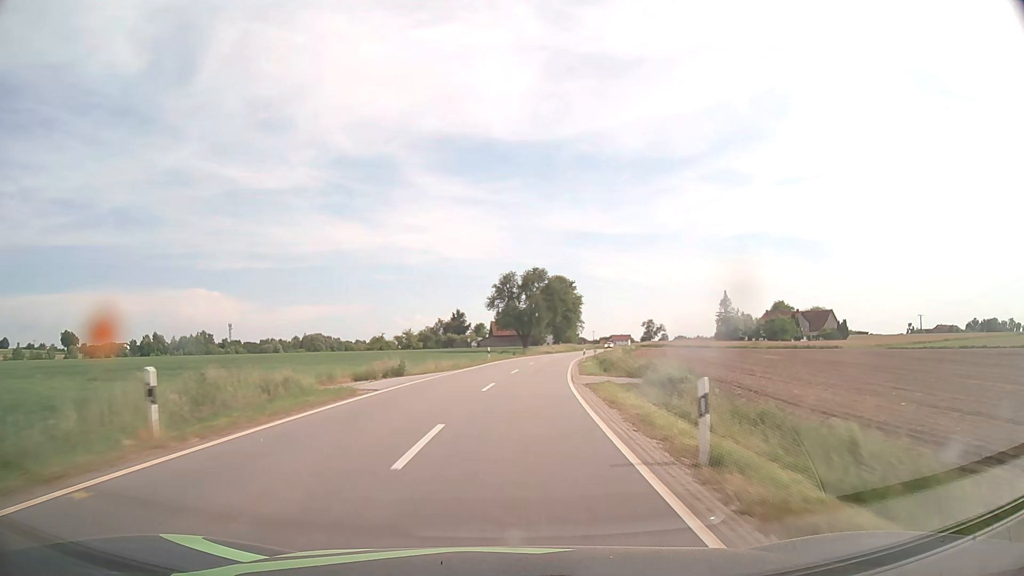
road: tertiary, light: Day
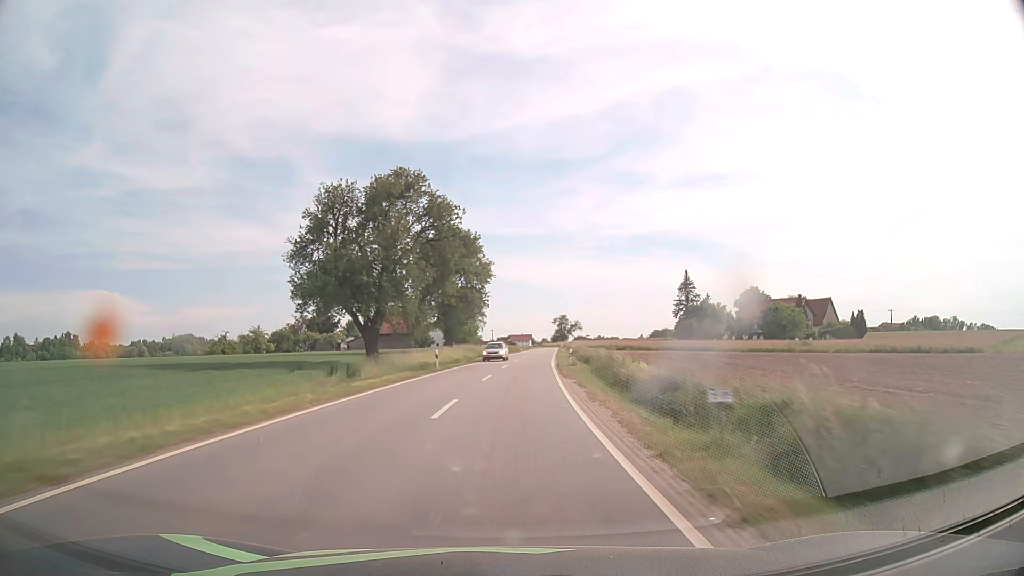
(+4.3, +55.5) m; +9°
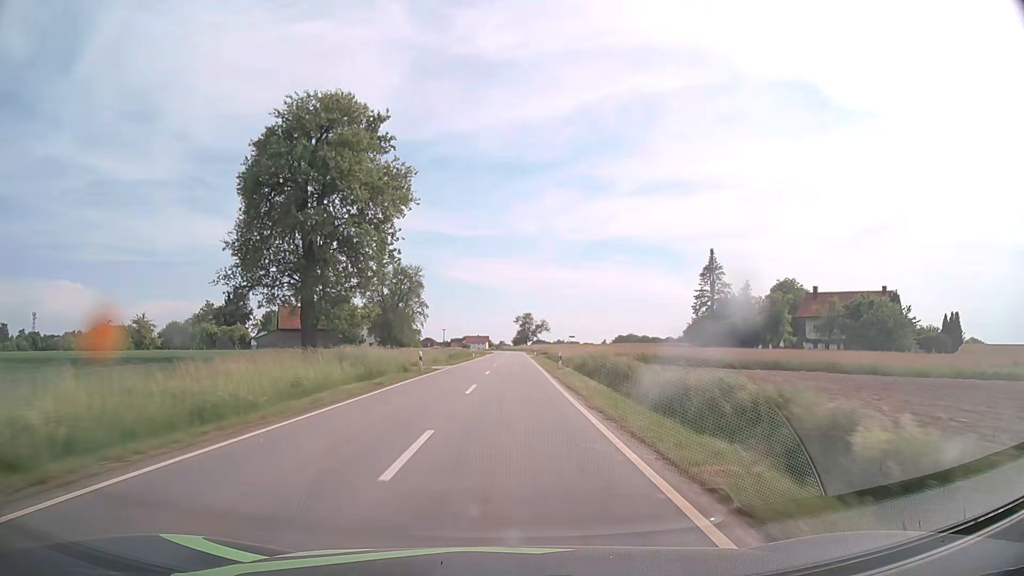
(+1.5, +41.7) m; +4°
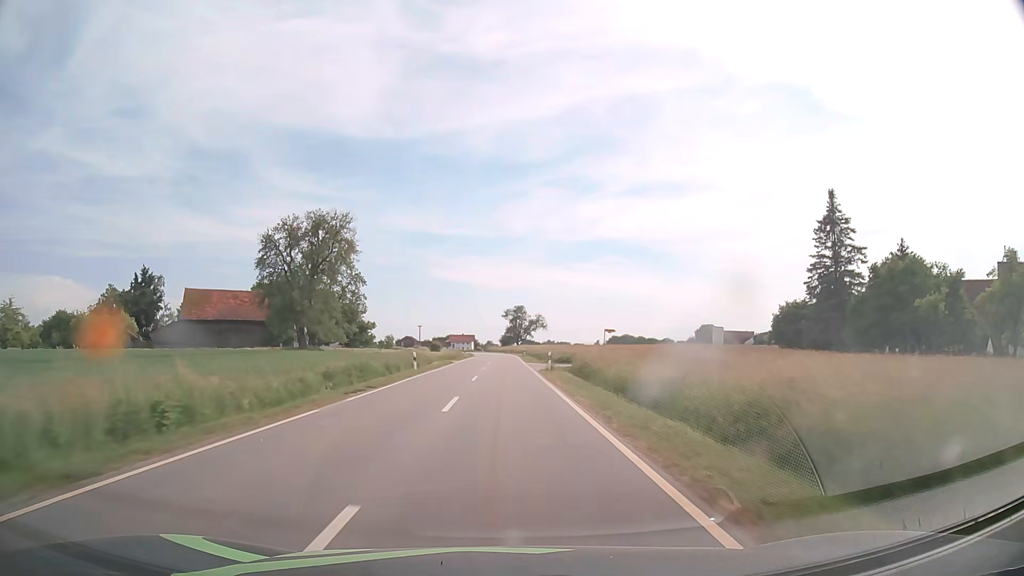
(+0.6, +41.5) m; +1°
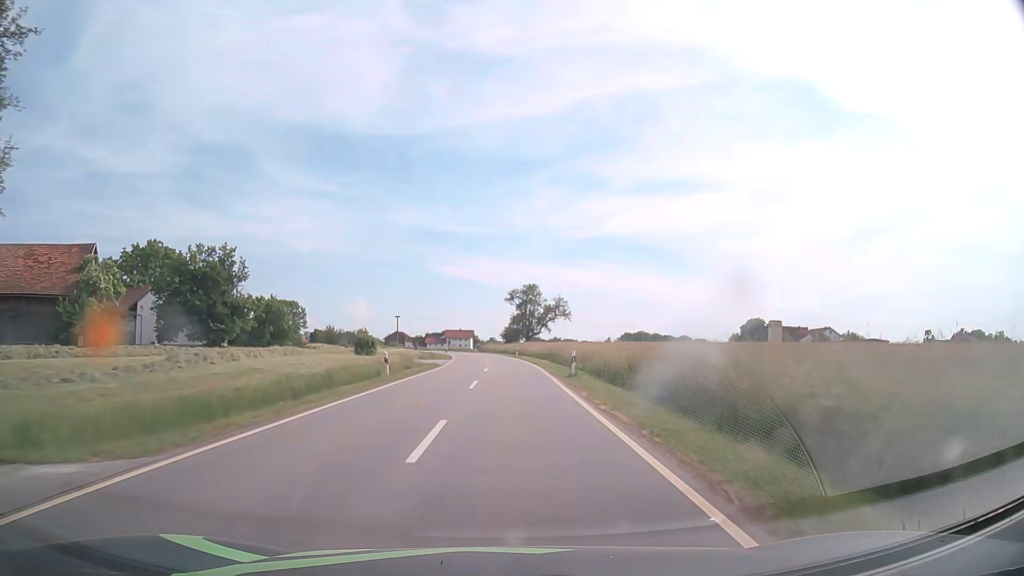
(-0.3, +55.0) m; 0°
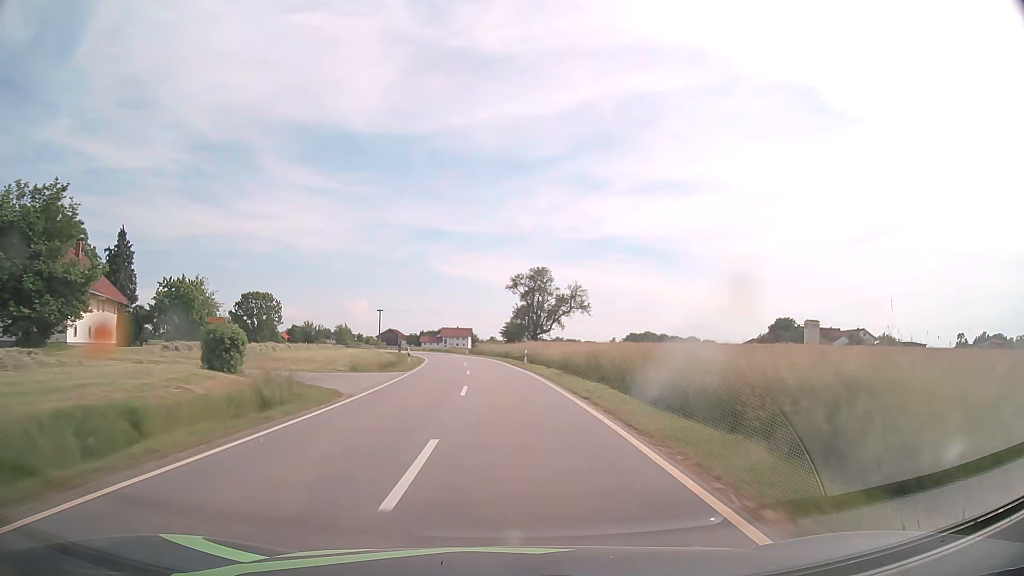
(0.0, +26.2) m; 0°
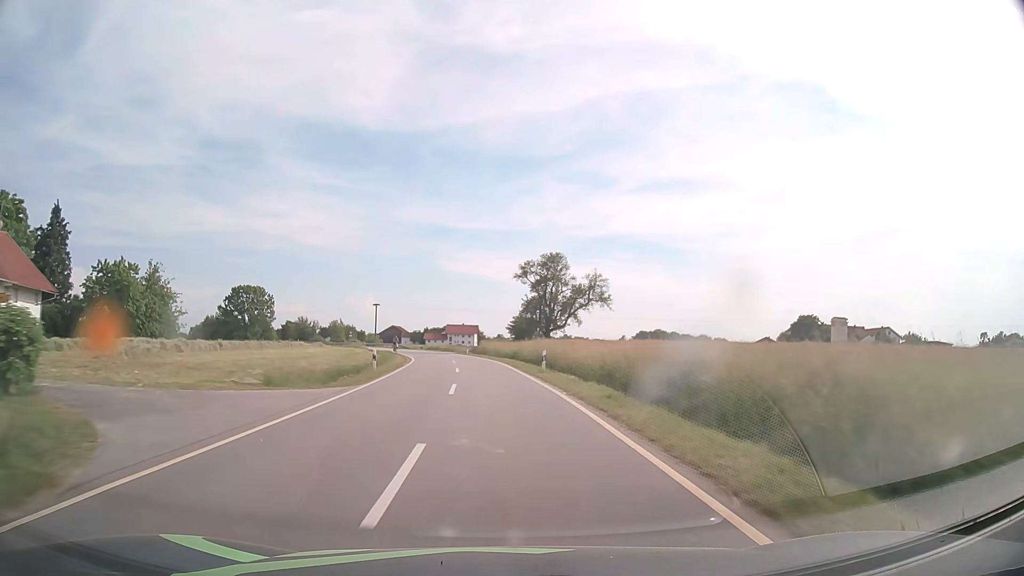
(0.0, +12.7) m; 0°
(0, +10) (0, +20) (-1, +30) (-2, +40) (-3, +50) (-4, +60) (-6, +70) (-9, +79) (-12, +89) (-15, +98) m
